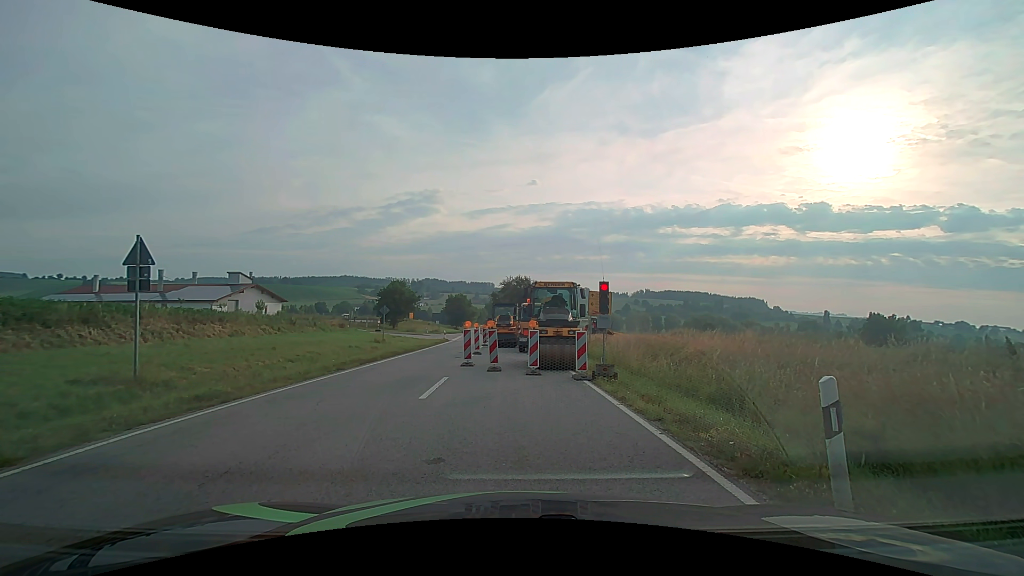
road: secondary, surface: asphalt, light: Day
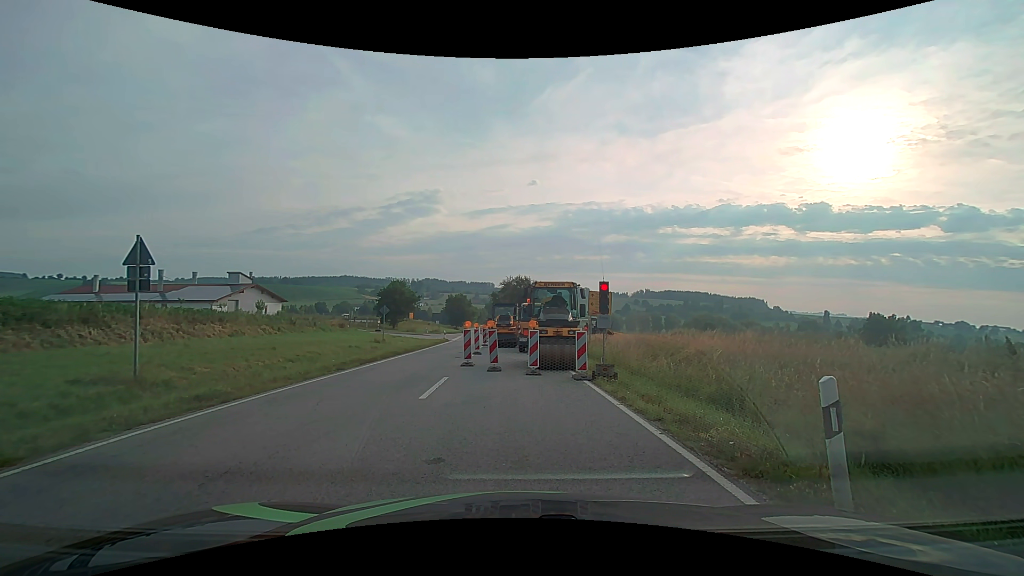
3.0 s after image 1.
(0.0, 0.0) m; 0°
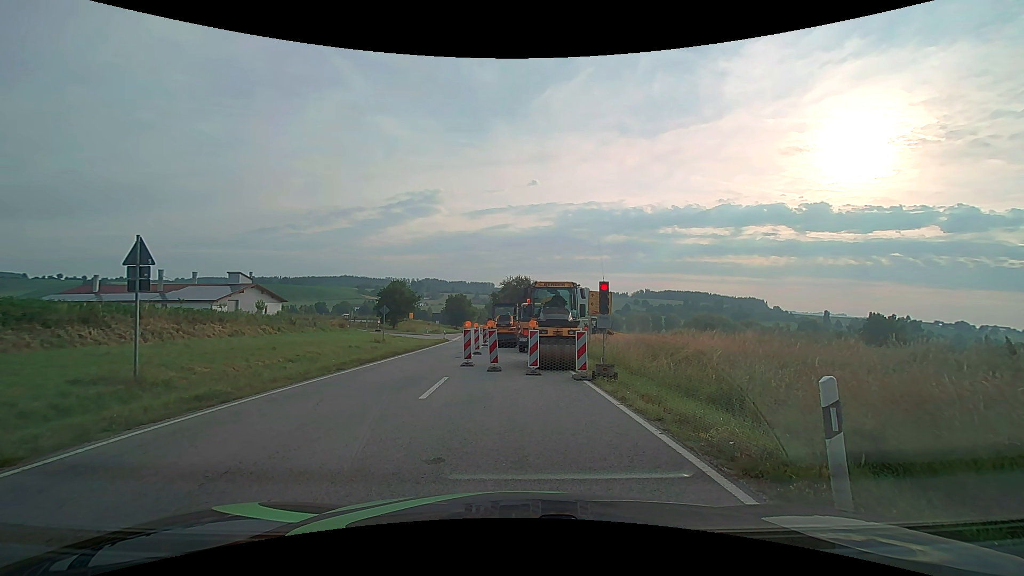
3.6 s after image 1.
(0.0, 0.0) m; 0°
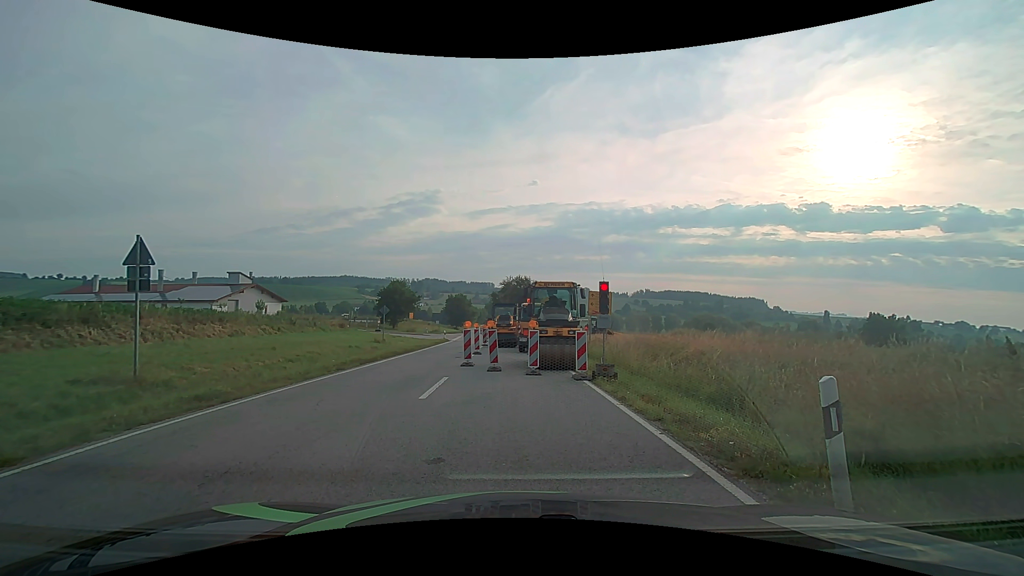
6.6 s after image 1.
(0.0, 0.0) m; 0°
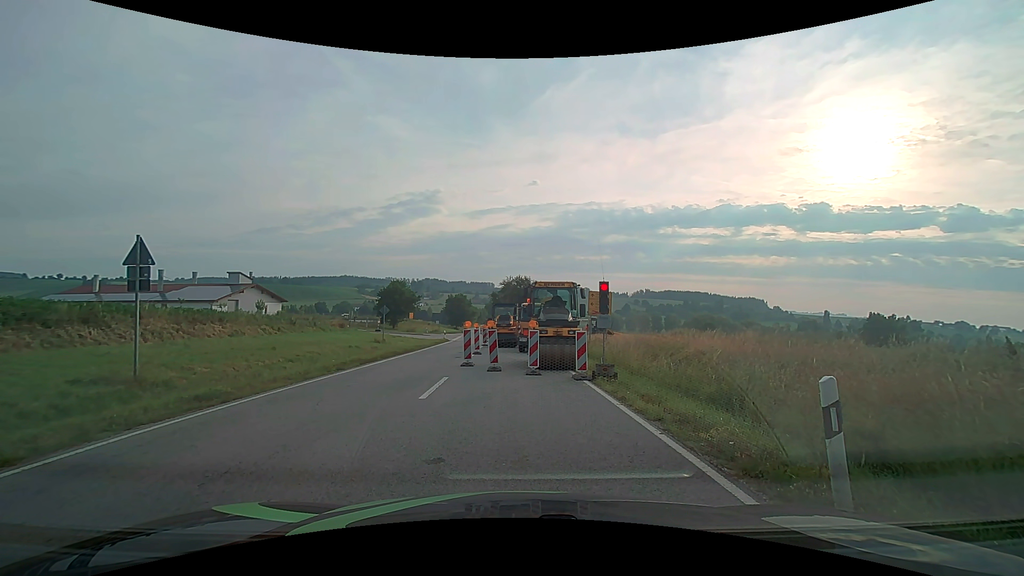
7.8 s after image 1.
(0.0, 0.0) m; 0°
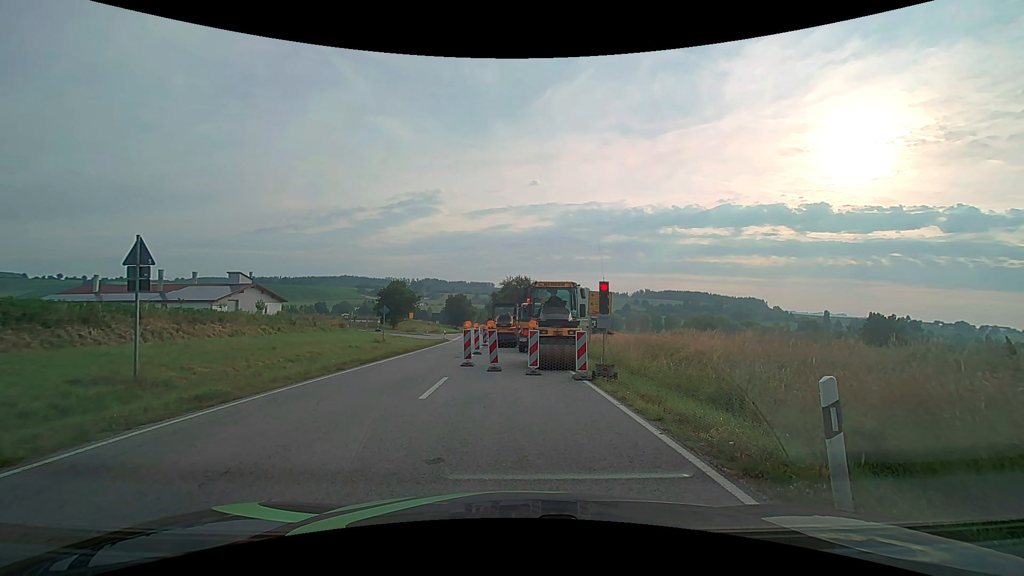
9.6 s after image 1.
(0.0, 0.0) m; 0°
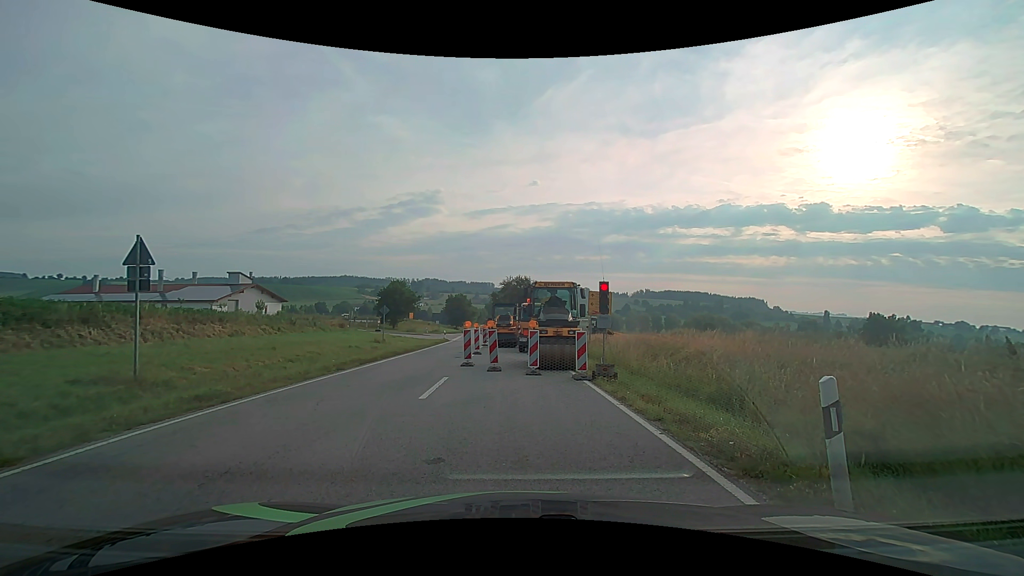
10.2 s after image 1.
(0.0, 0.0) m; 0°
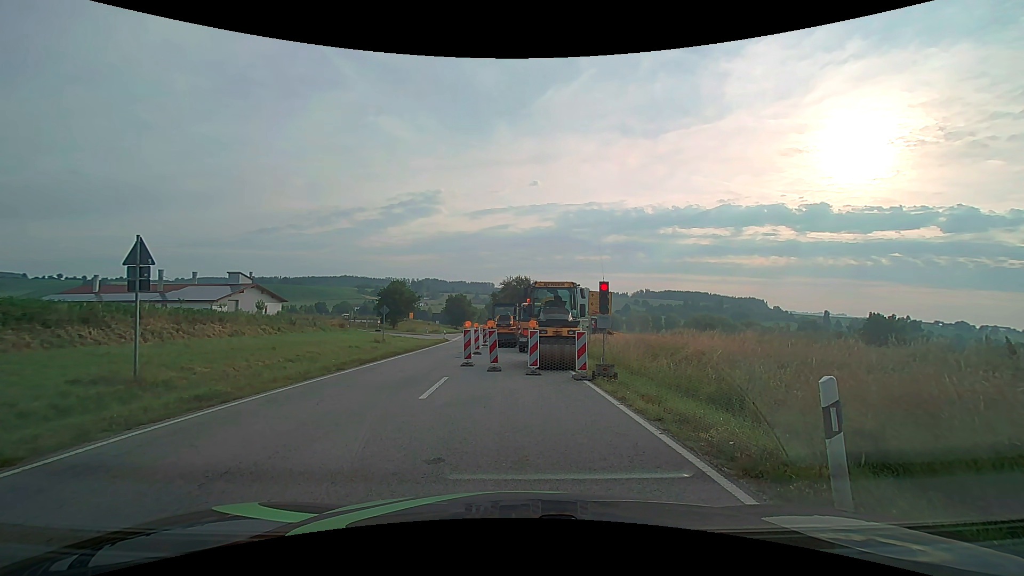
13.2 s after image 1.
(0.0, 0.0) m; 0°
(-2, +10) (-4, +19) (-5, +29) (-6, +39) (-6, +49) (-7, +59) (-8, +69) (-9, +79) (-10, +89) (-12, +99) m
